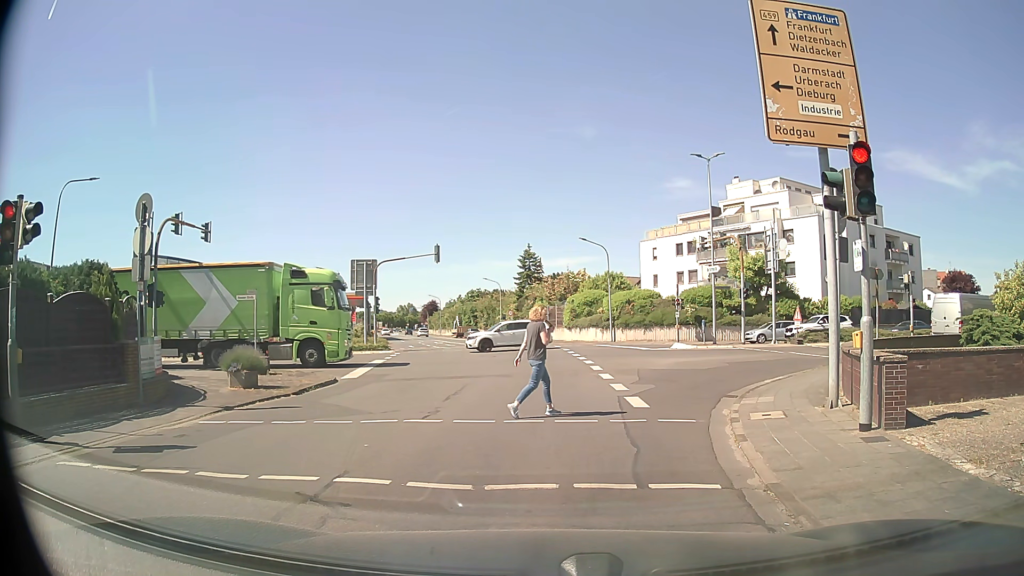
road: tertiary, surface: asphalt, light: Day
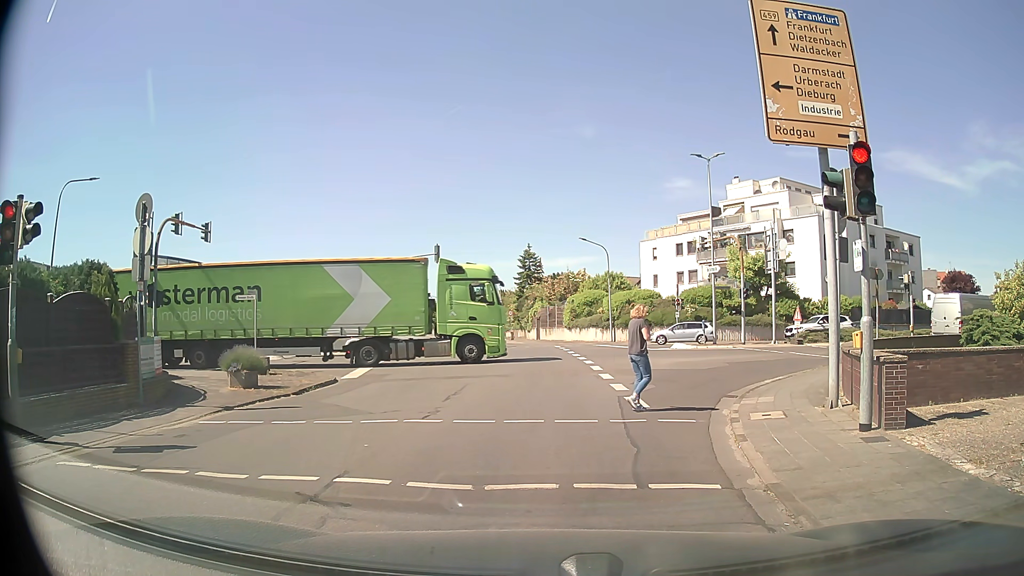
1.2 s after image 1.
(0.0, 0.0) m; 0°
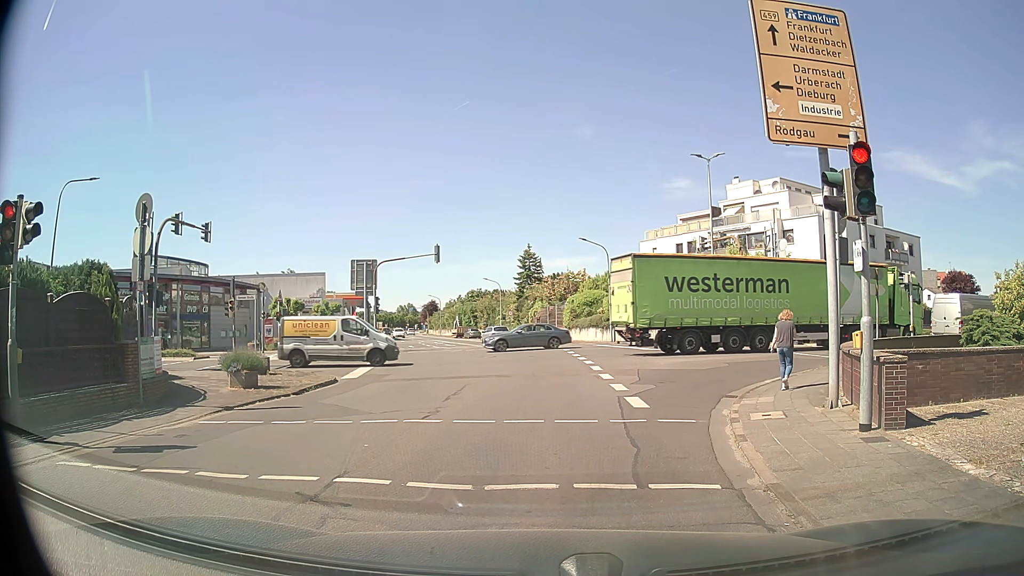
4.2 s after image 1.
(0.0, 0.0) m; 0°
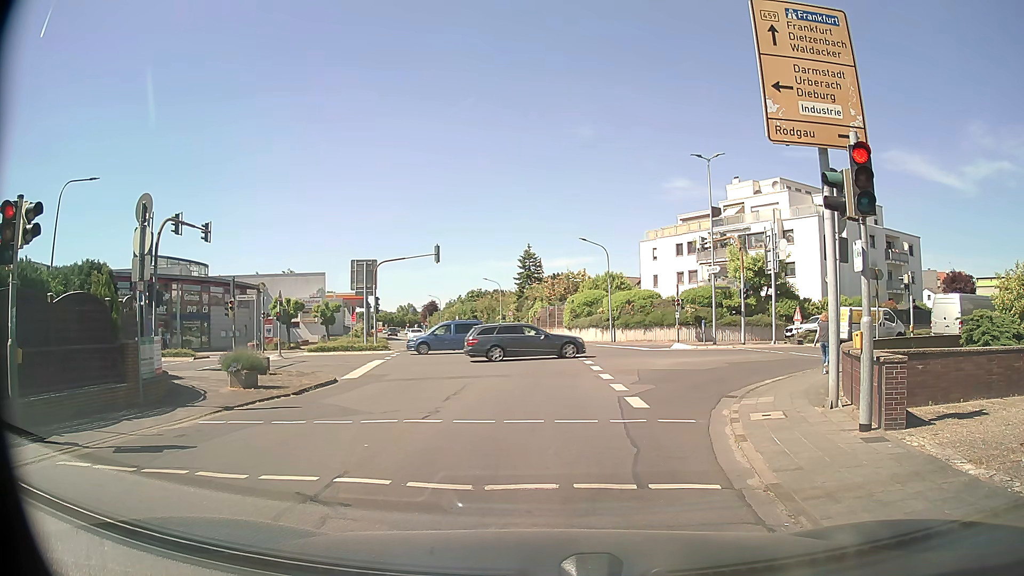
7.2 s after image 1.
(0.0, 0.0) m; 0°
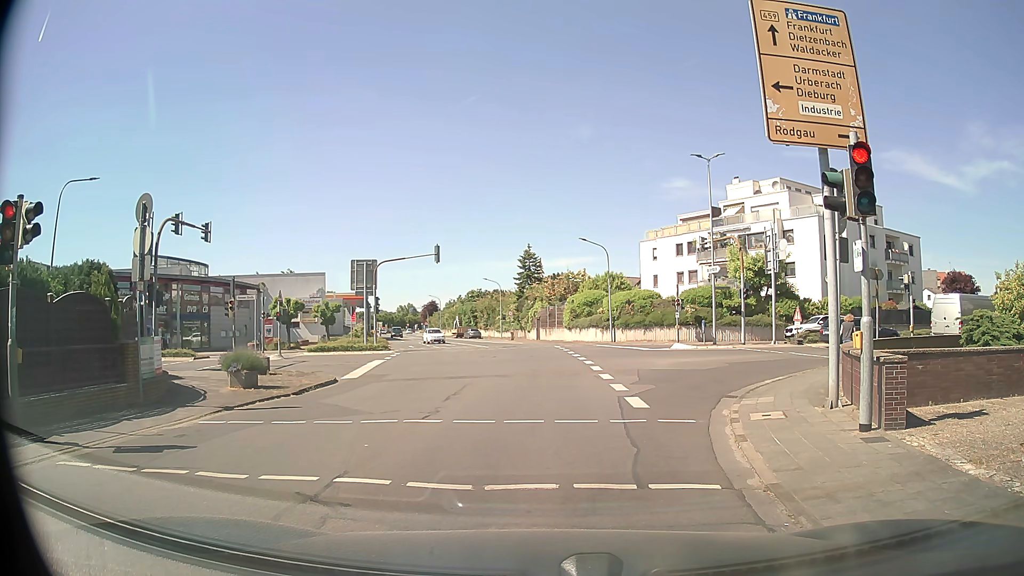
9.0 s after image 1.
(0.0, 0.0) m; 0°
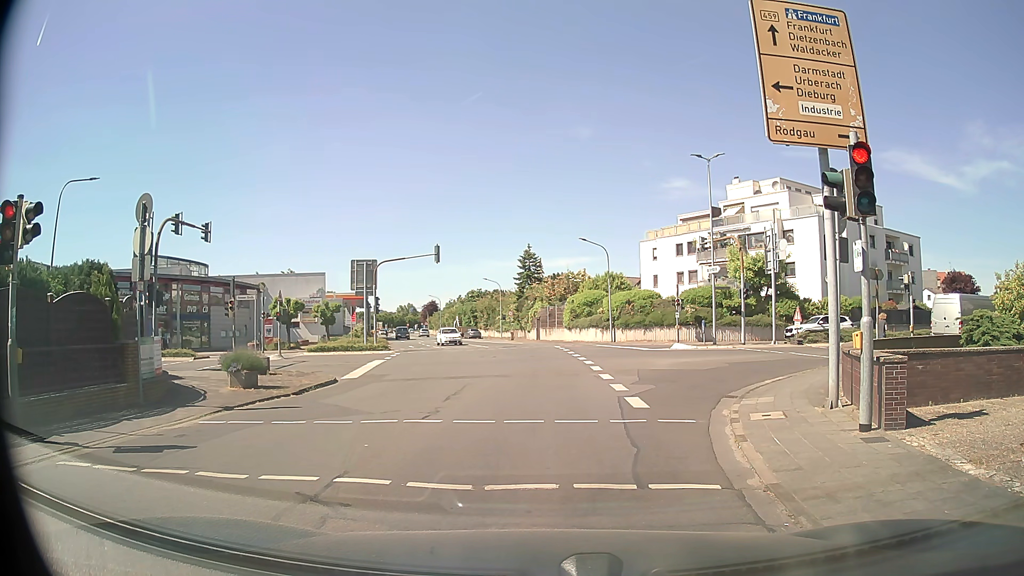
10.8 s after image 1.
(0.0, 0.0) m; 0°
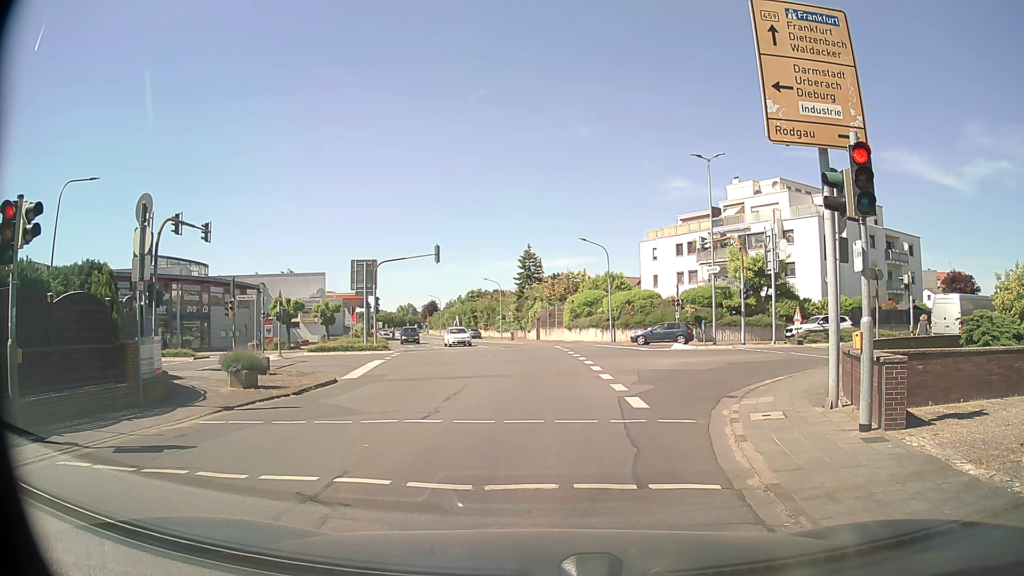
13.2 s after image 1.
(0.0, 0.0) m; 0°
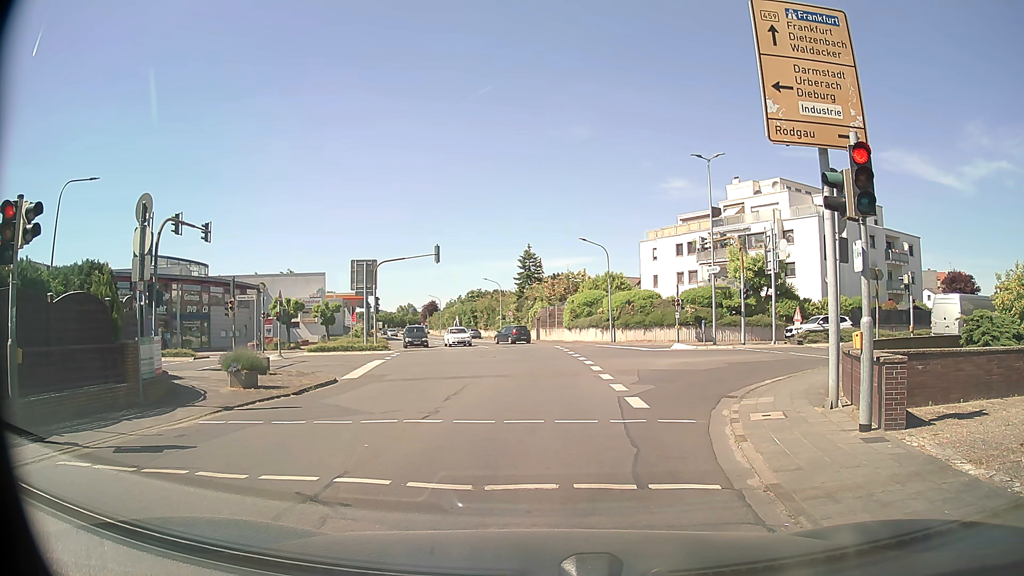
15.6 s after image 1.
(0.0, 0.0) m; 0°
(0, +10) (0, +20) (0, +30) (-1, +40) (-2, +50) (-4, +60) (-7, +69) (-9, +79) (-12, +89) (-14, +98) m
